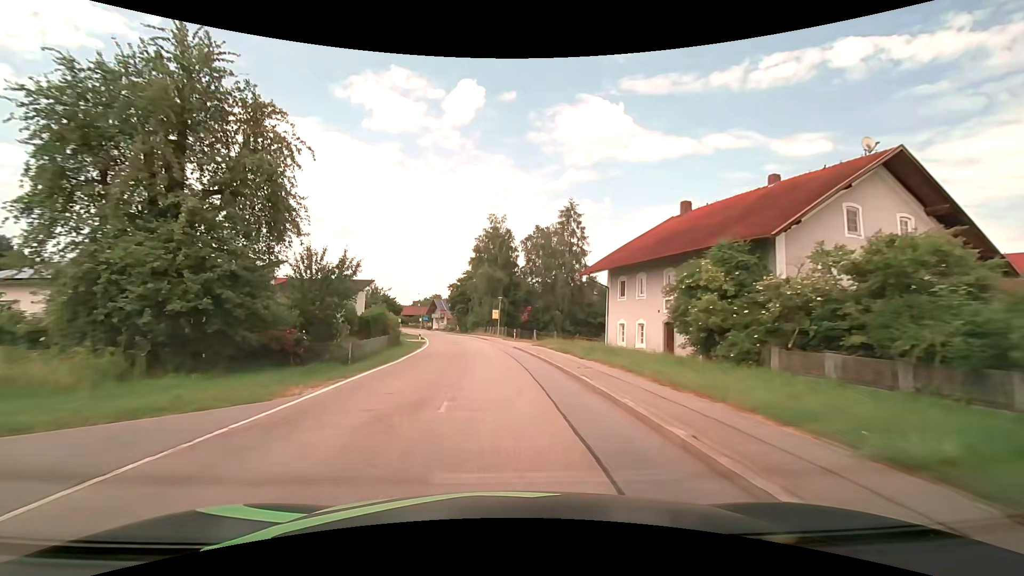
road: tertiary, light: Day
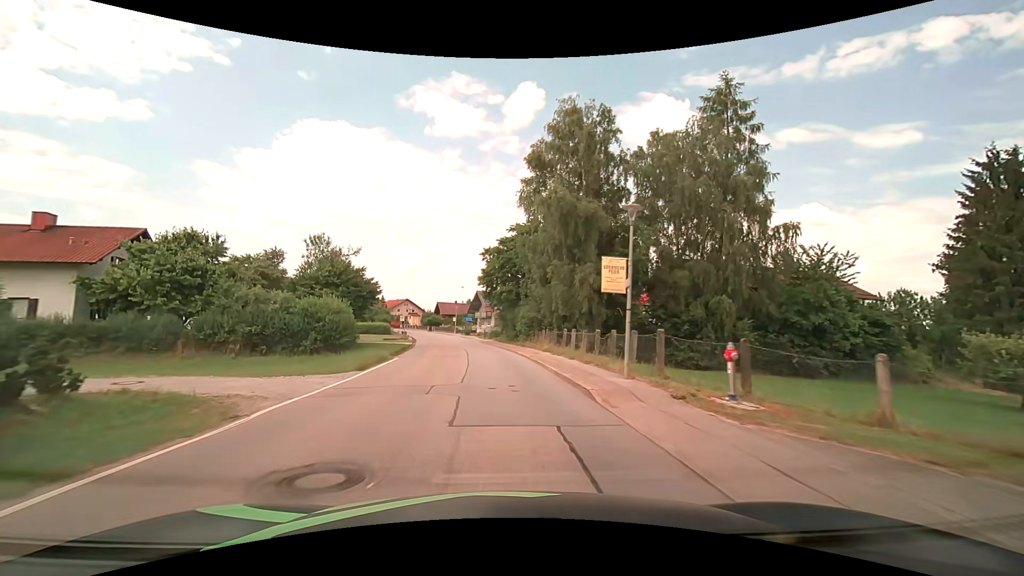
(-2.0, +40.3) m; -7°
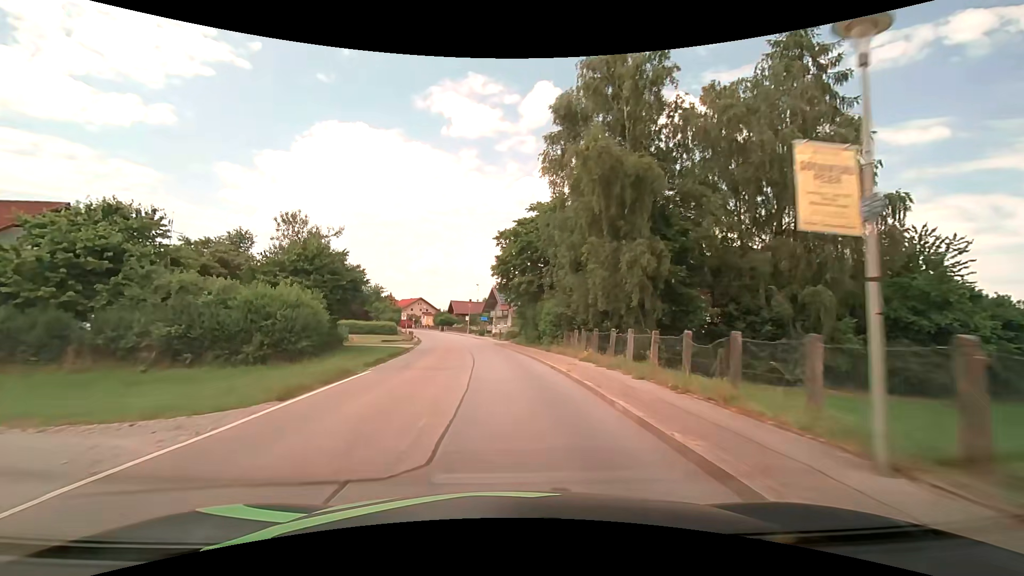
(-0.1, +7.7) m; -2°
(0, +10) (-1, +20) (-1, +30) (-2, +40) (-4, +50) (-6, +60) (-8, +69) (-10, +79) (-13, +89) (-16, +98) m
